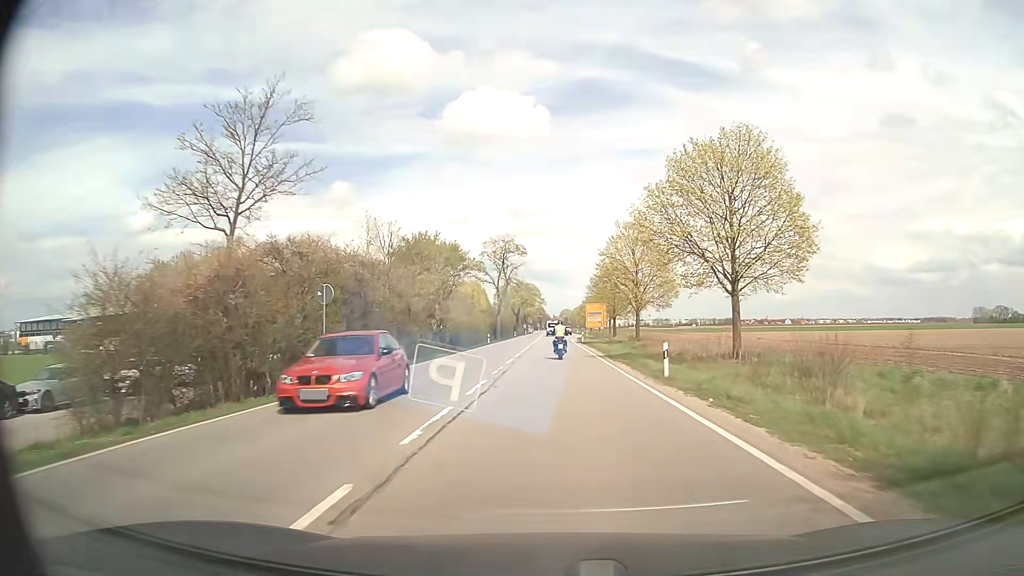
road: secondary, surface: asphalt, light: Day
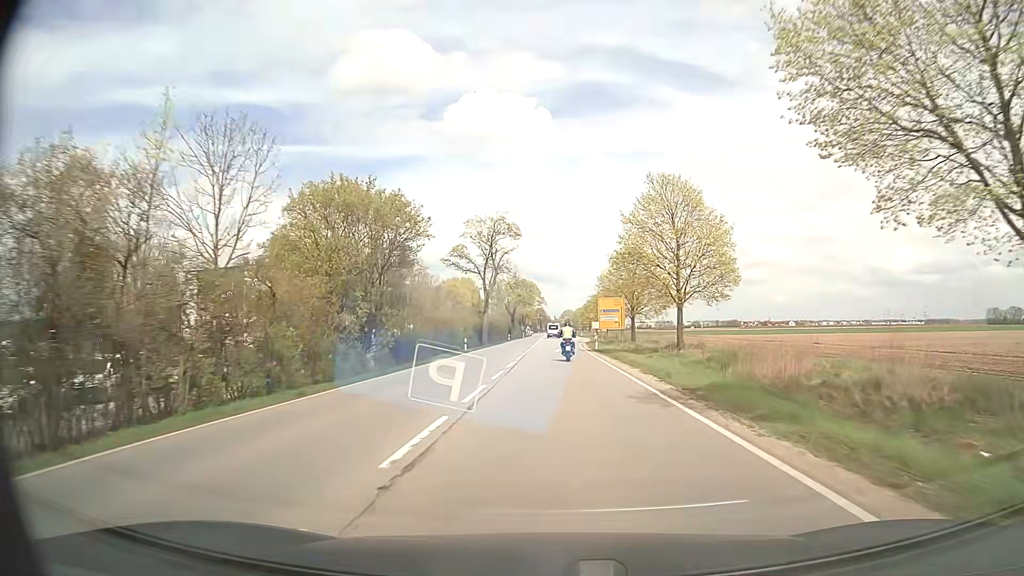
(0.0, +19.4) m; 0°
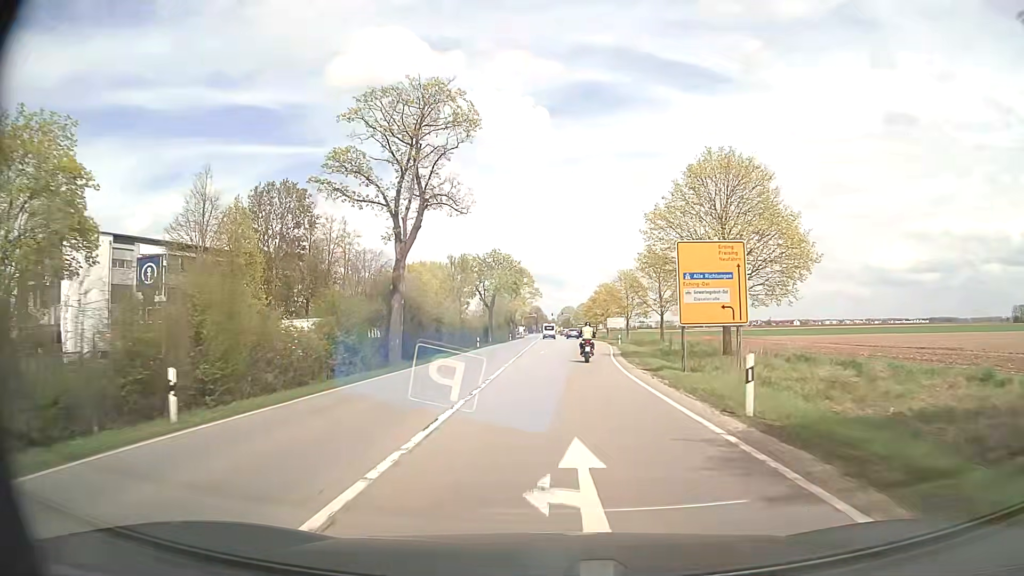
(+0.1, +39.0) m; 0°
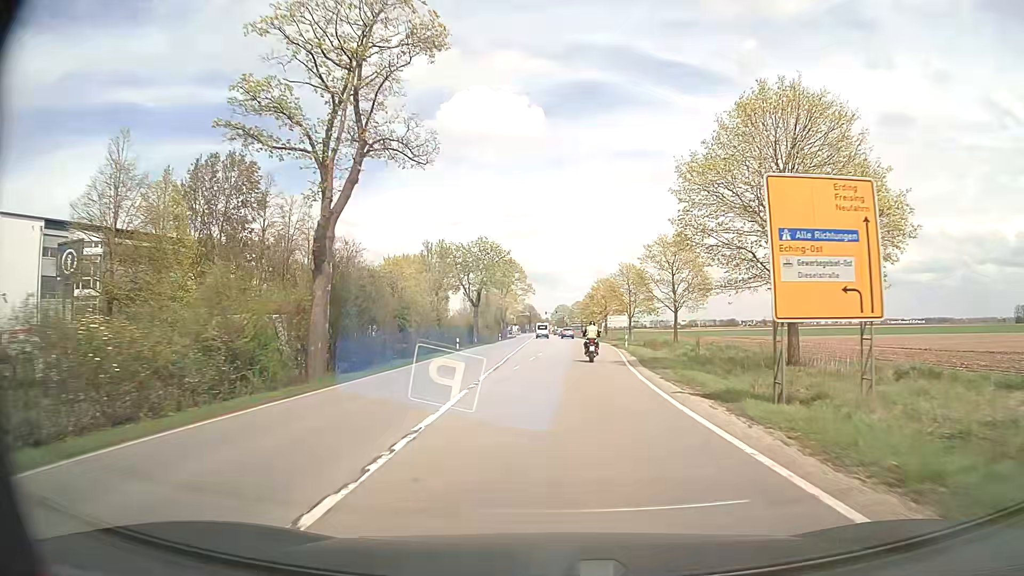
(0.0, +9.8) m; +1°
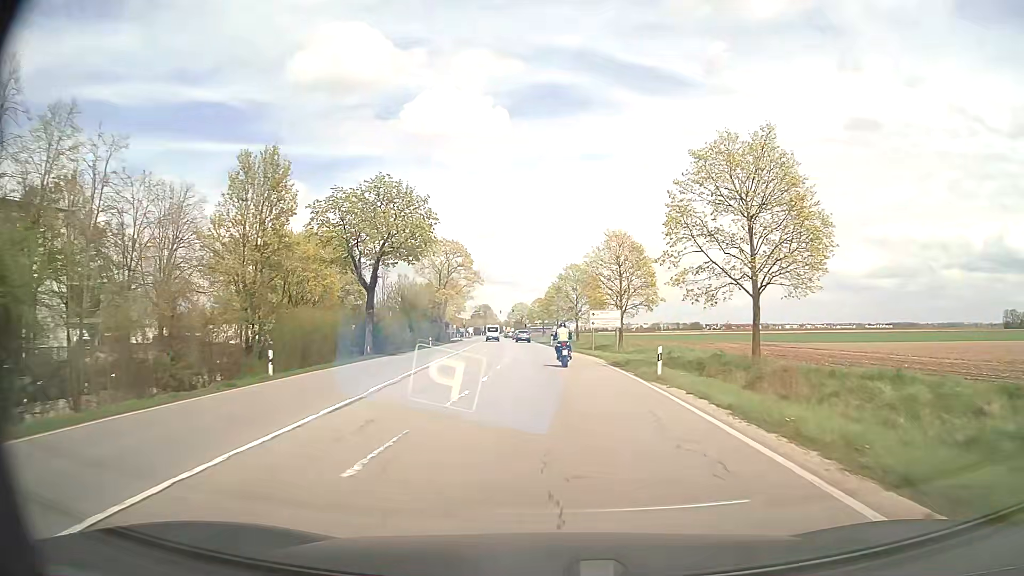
(+0.8, +29.2) m; +3°
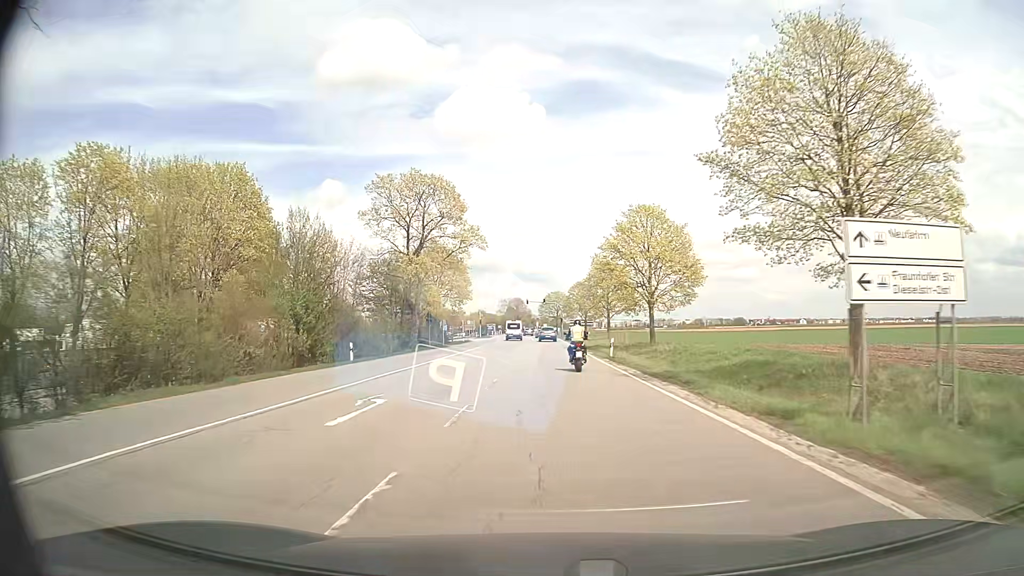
(-0.7, +39.0) m; -3°
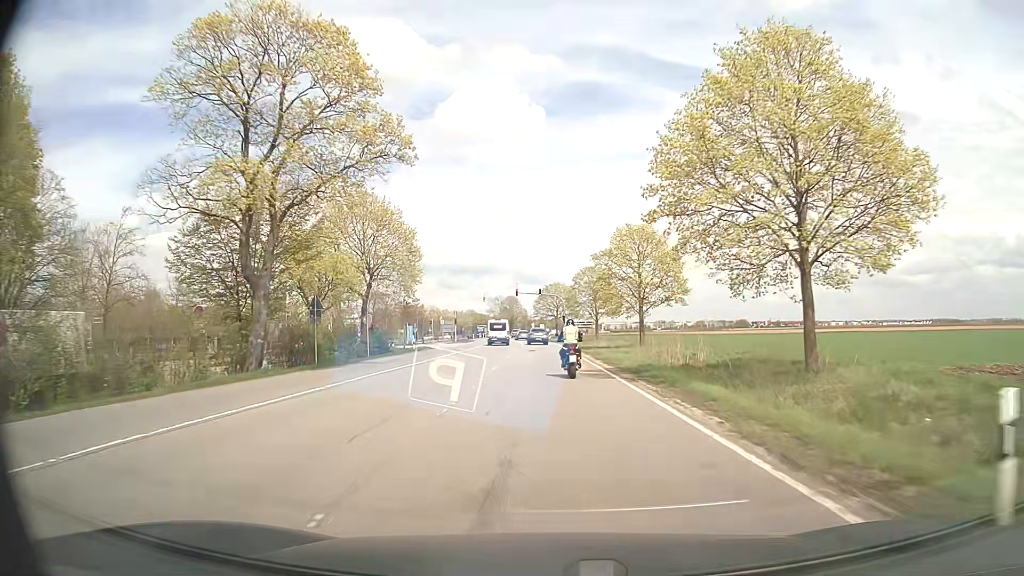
(+0.1, +29.4) m; 0°
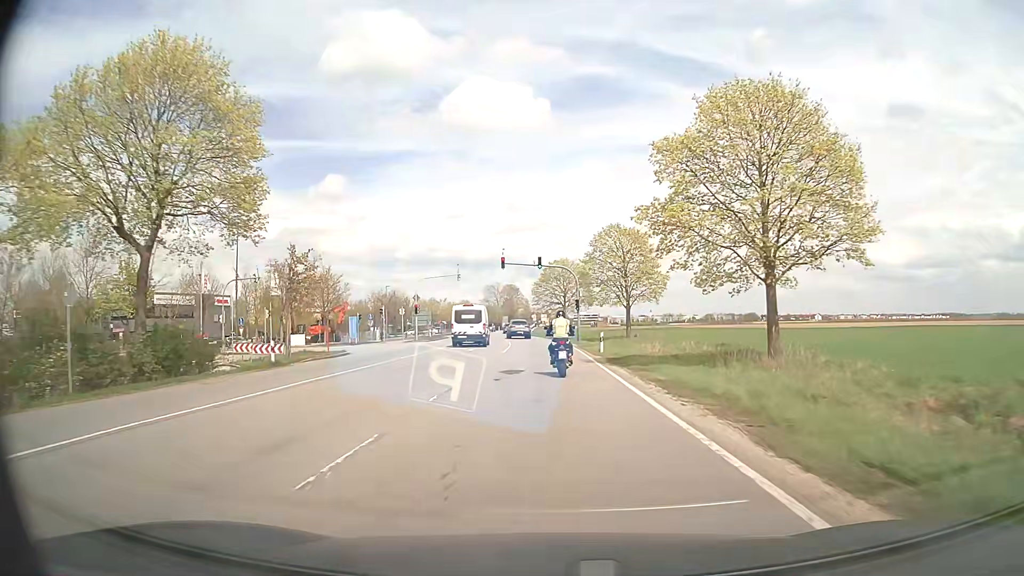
(-0.1, +28.8) m; 0°
(0, +10) (0, +20) (0, +30) (-1, +40) (-1, +50) (-2, +60) (-4, +70) (-5, +80) (-6, +90) (-6, +100) m
